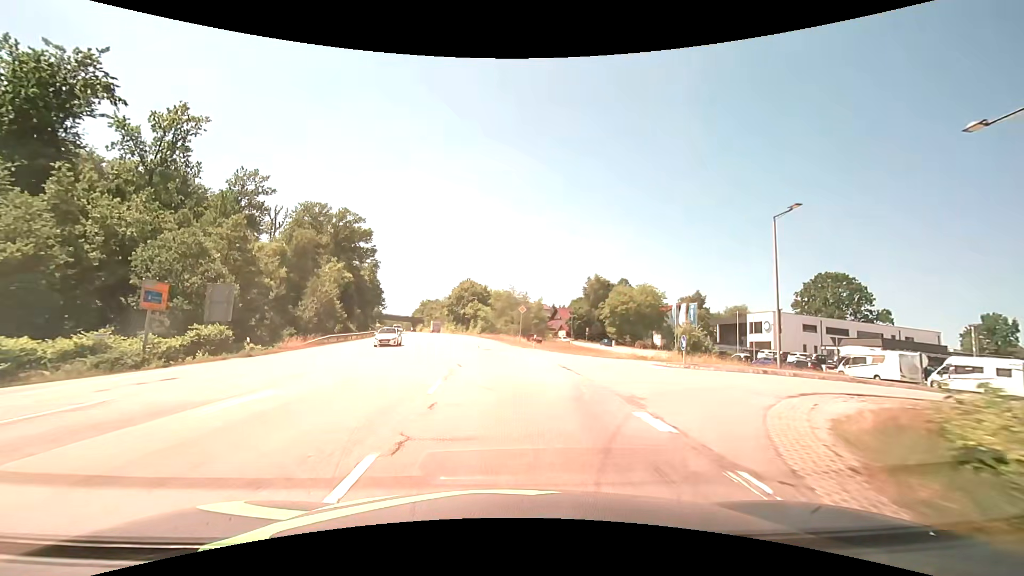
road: secondary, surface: asphalt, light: Day
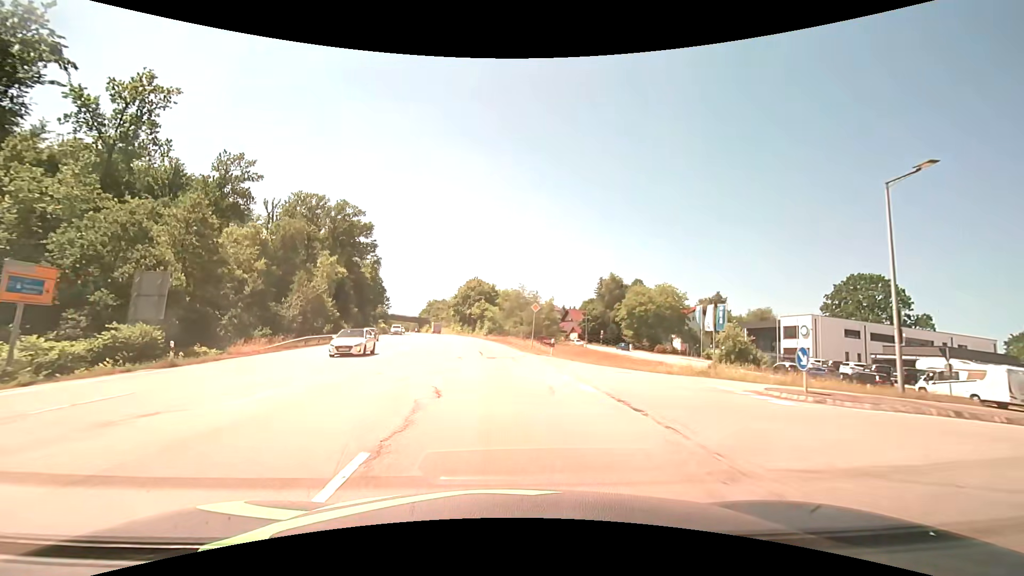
(-0.1, +7.8) m; -1°
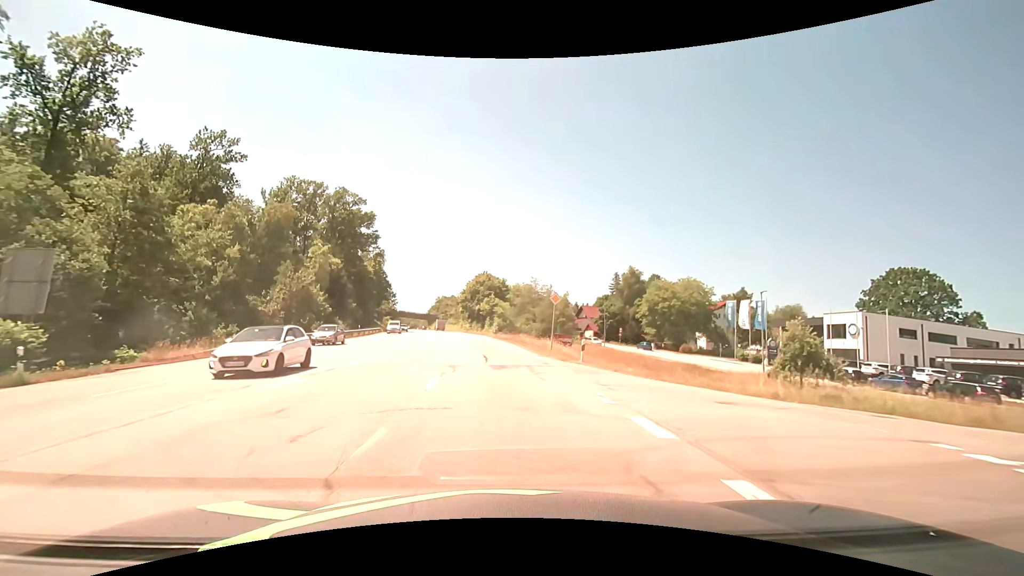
(-0.1, +7.8) m; -1°
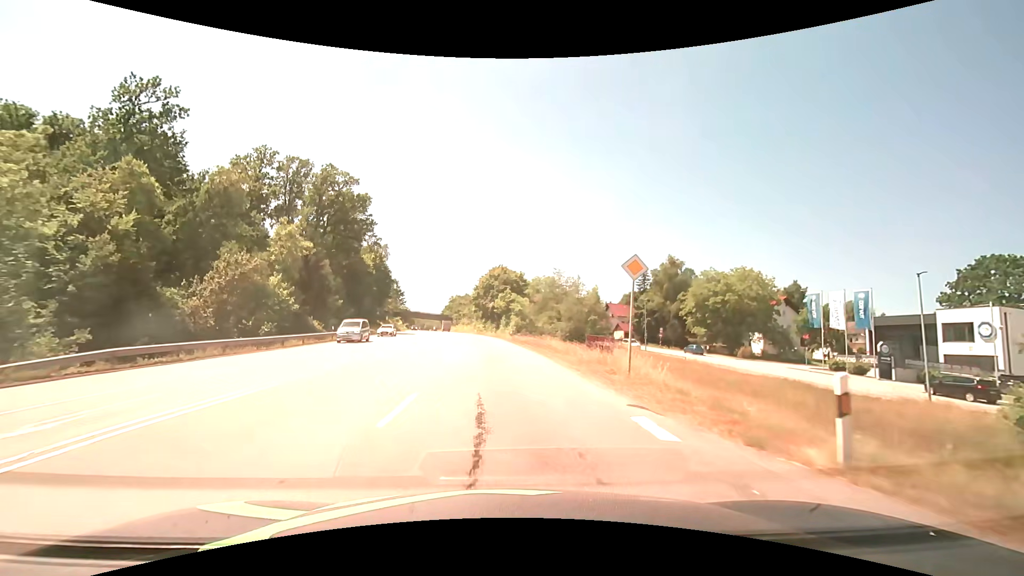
(-0.2, +15.6) m; -2°
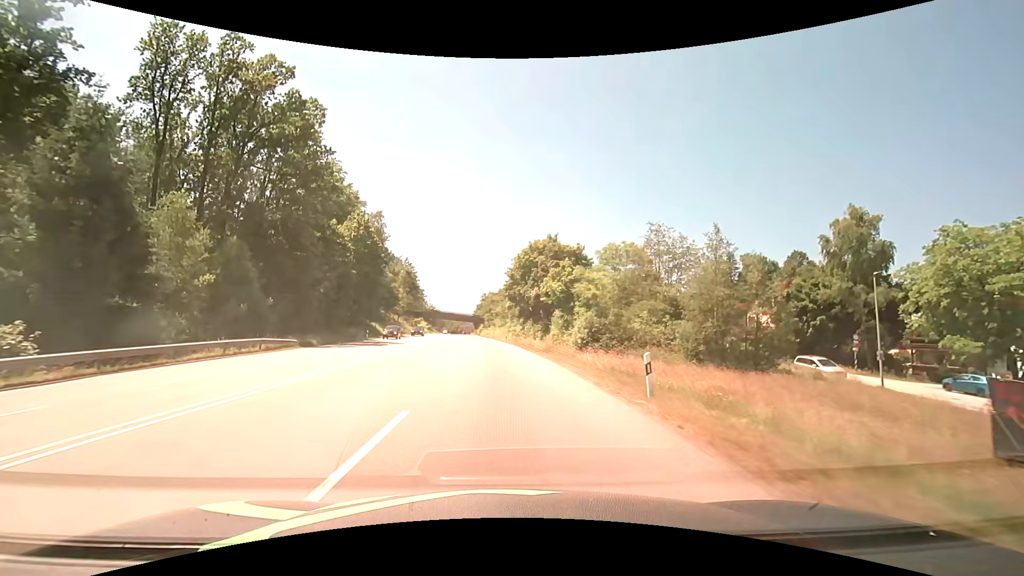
(-1.5, +38.9) m; -4°
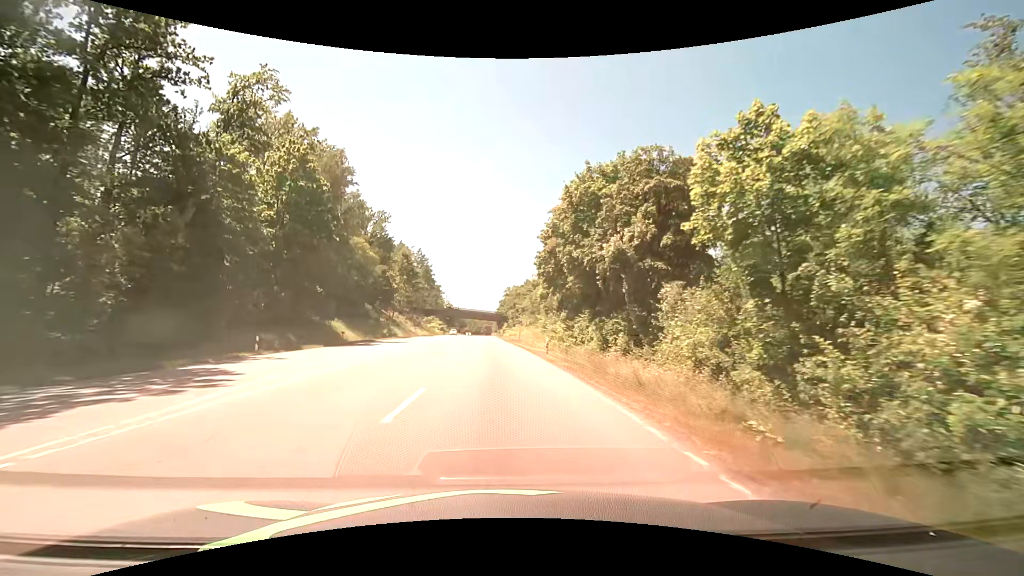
(-0.9, +31.2) m; -3°
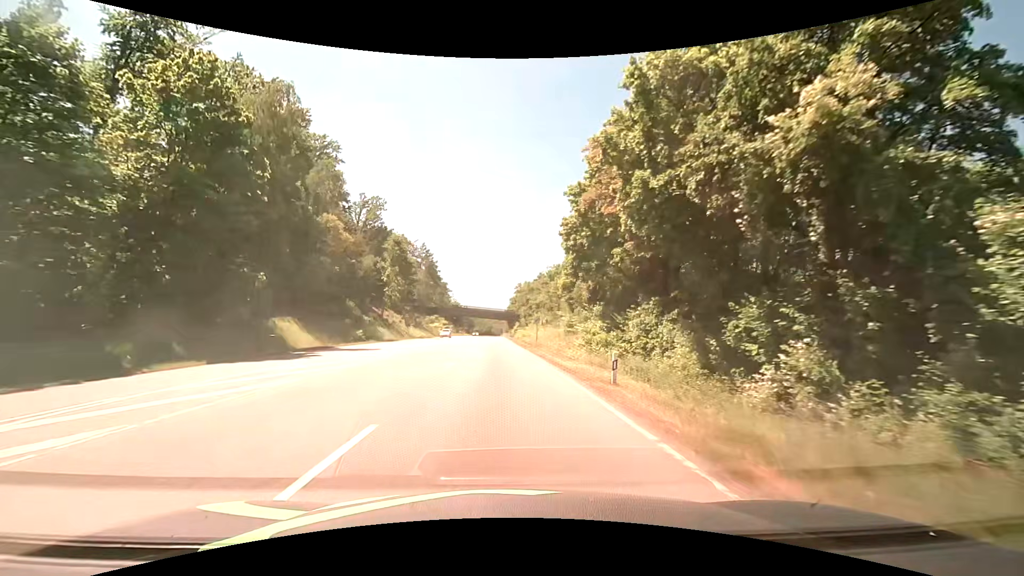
(-0.2, +15.7) m; -1°
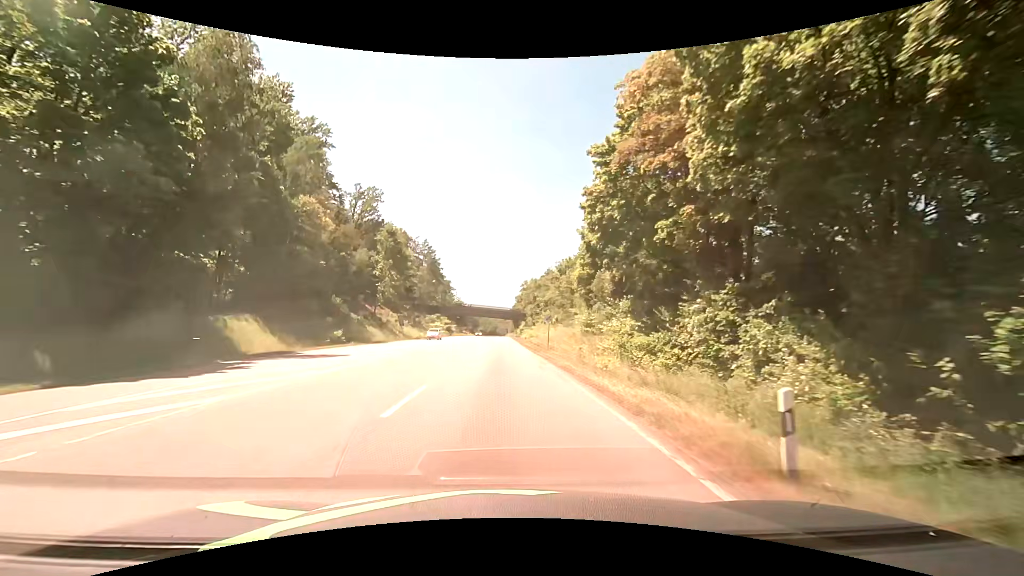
(-0.1, +7.8) m; -1°
